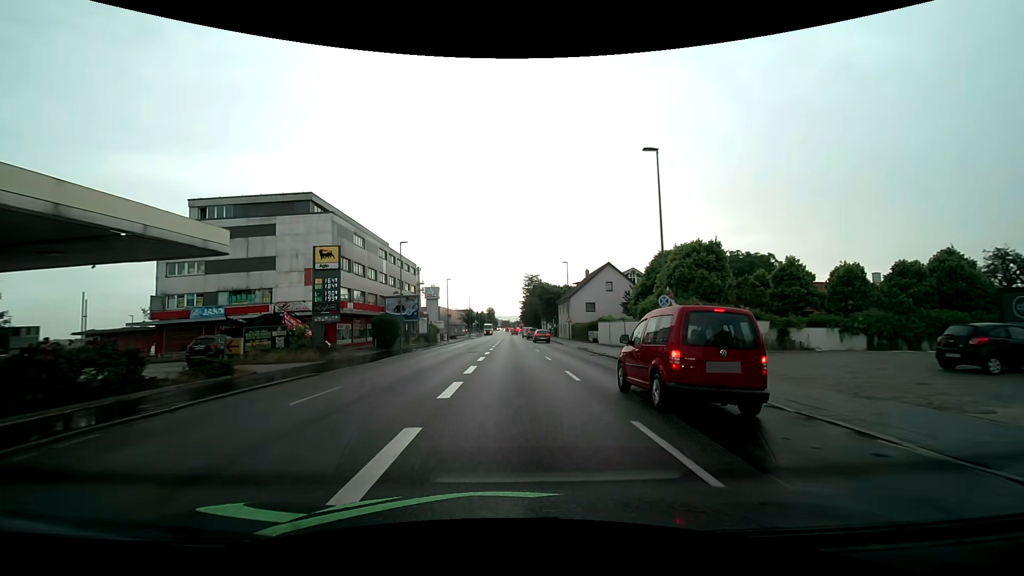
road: tertiary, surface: asphalt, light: Day
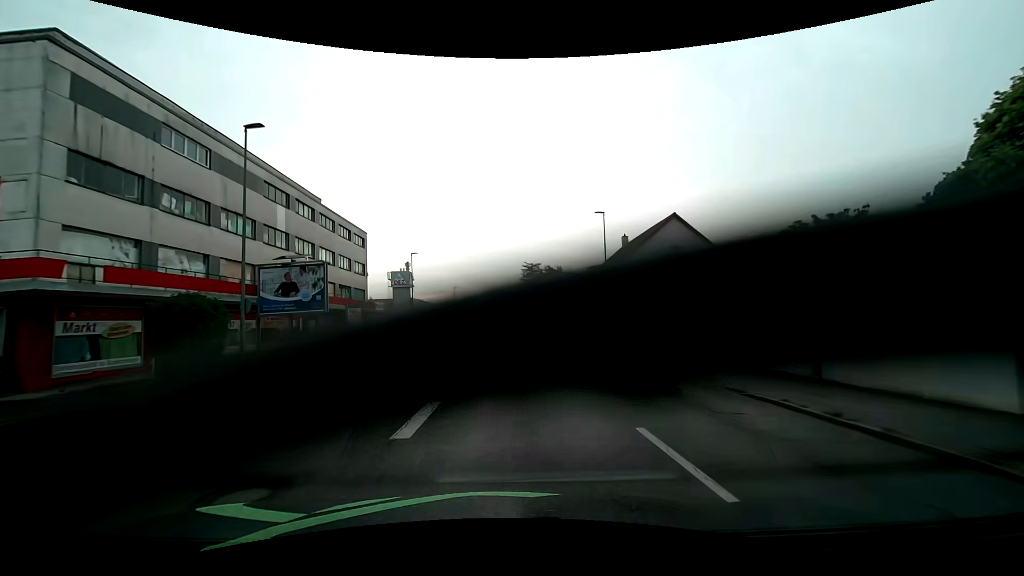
(+0.1, +27.7) m; +1°
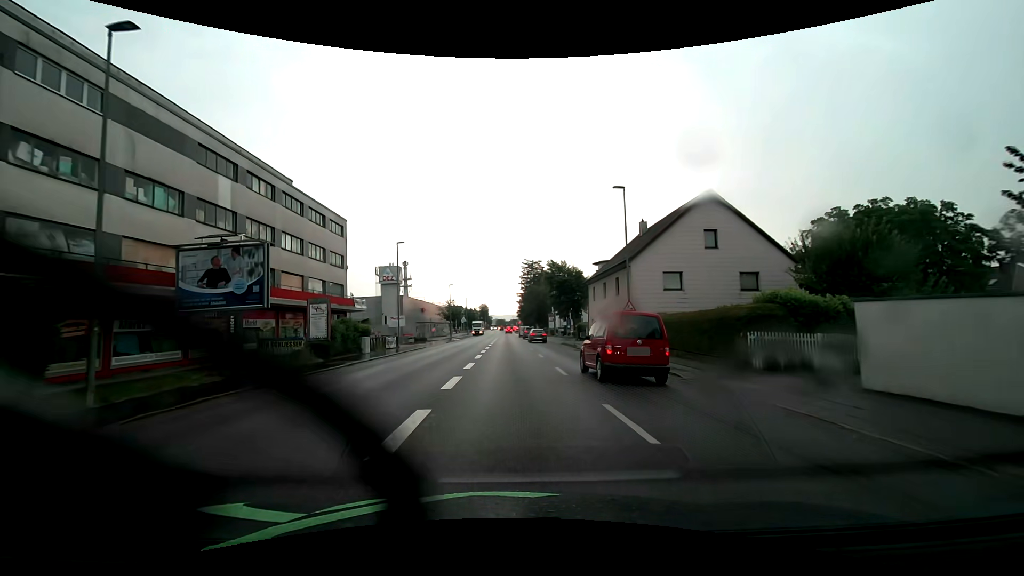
(0.0, +7.0) m; 0°
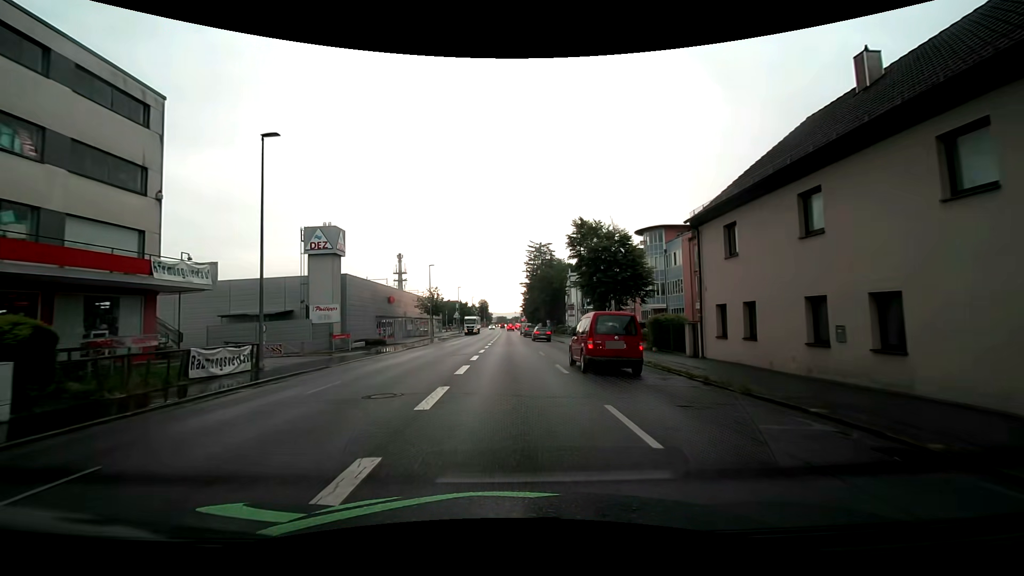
(-0.1, +27.1) m; 0°
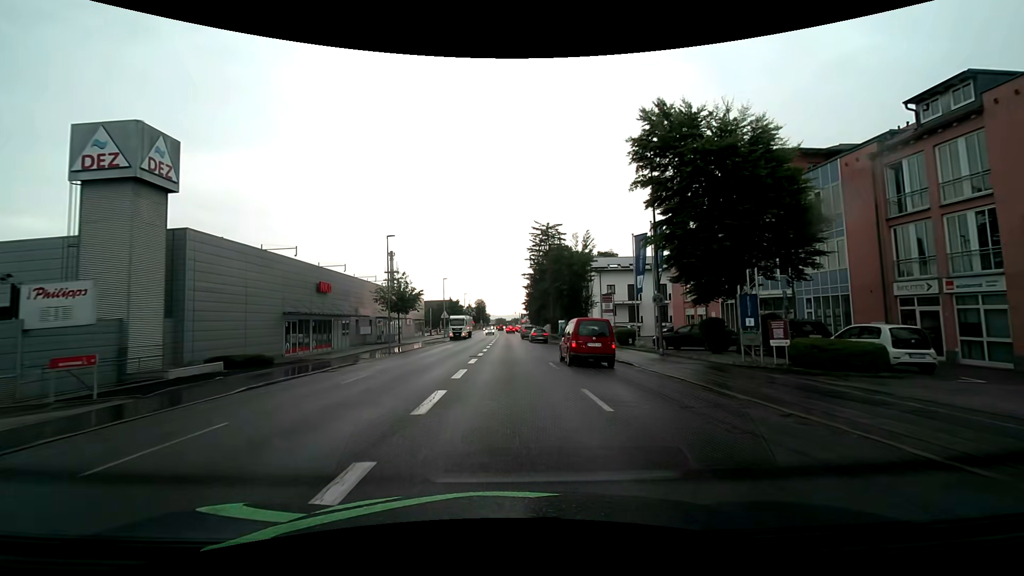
(0.0, +24.1) m; 0°
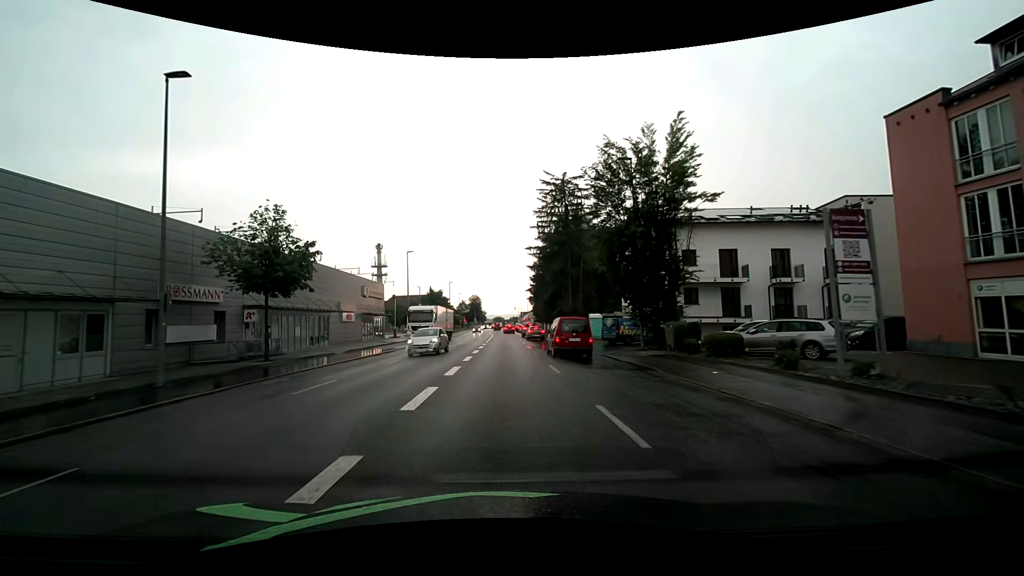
(+0.1, +29.9) m; 0°
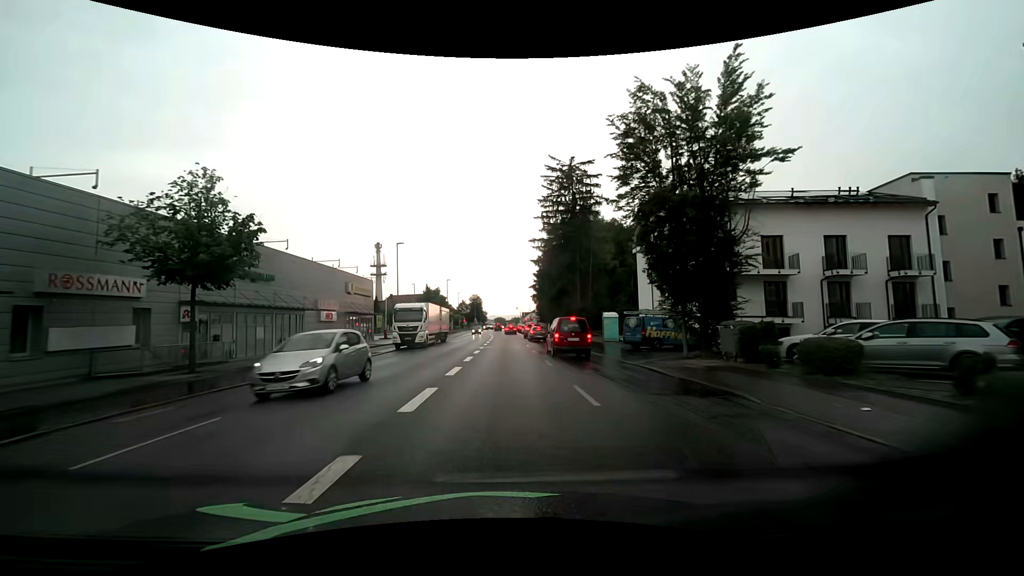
(0.0, +6.0) m; 0°
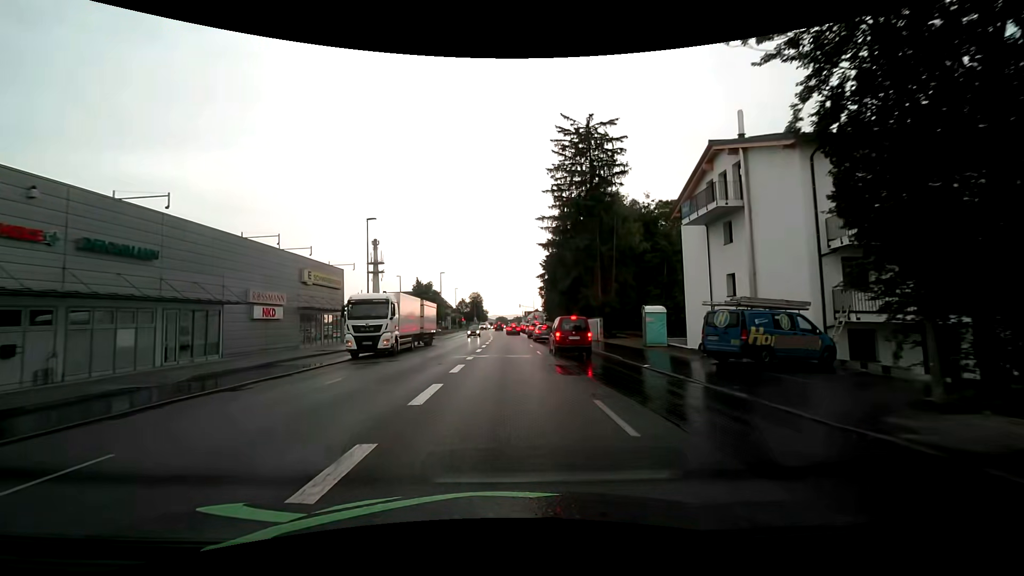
(-0.1, +11.4) m; 0°
(0, +10) (0, +20) (0, +30) (0, +40) (0, +50) (-1, +60) (-1, +70) (-1, +80) (-1, +90) (-1, +100) m
